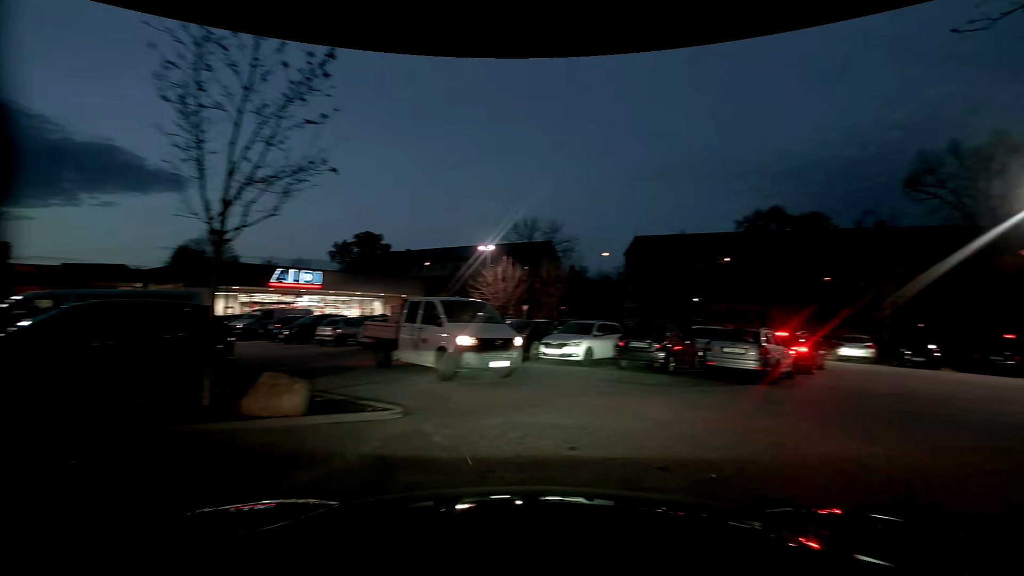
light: Dusk
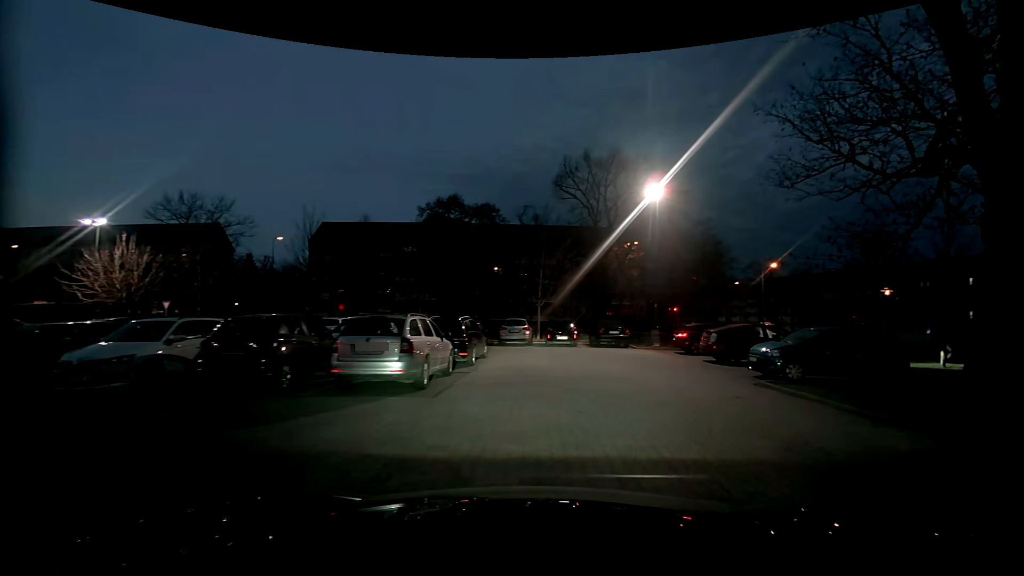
(+1.9, +4.8) m; +34°
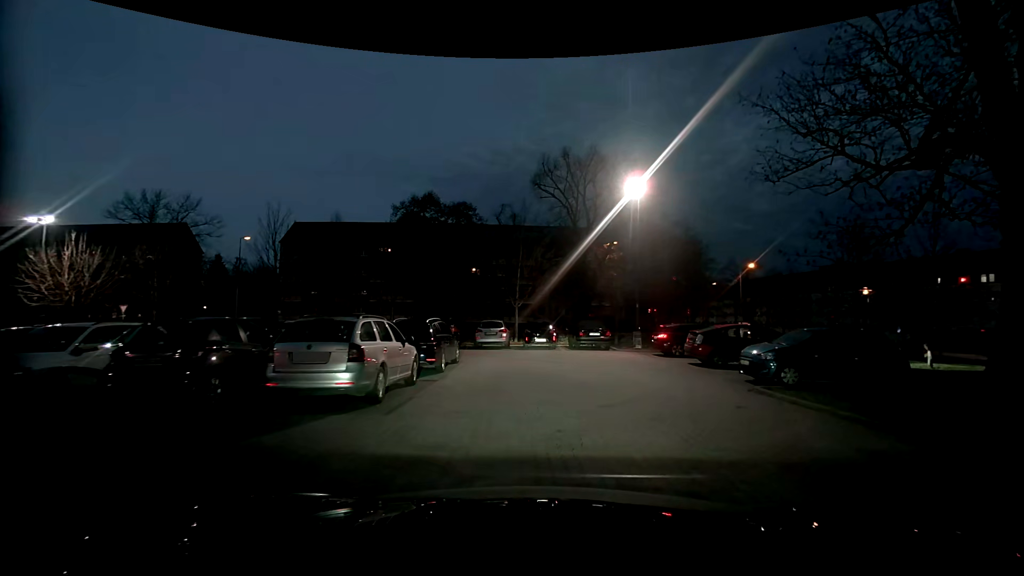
(+0.1, +1.3) m; +5°
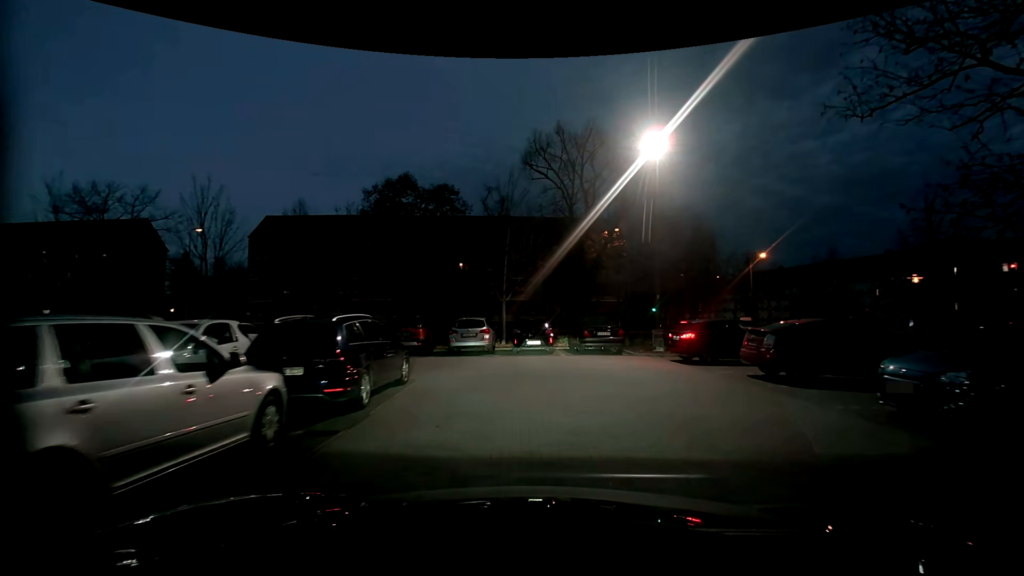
(-0.1, +6.0) m; 0°
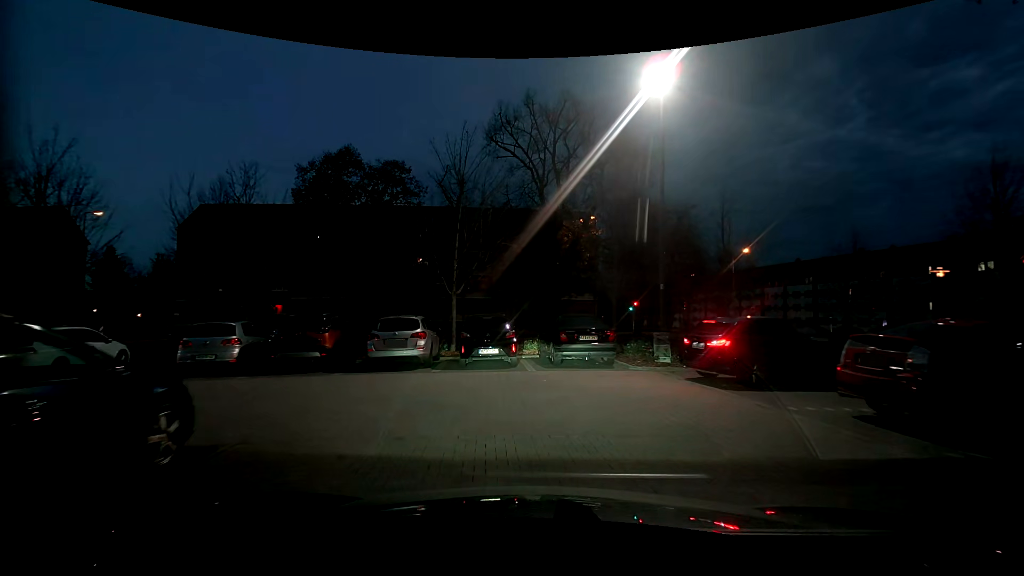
(+0.2, +5.9) m; +2°
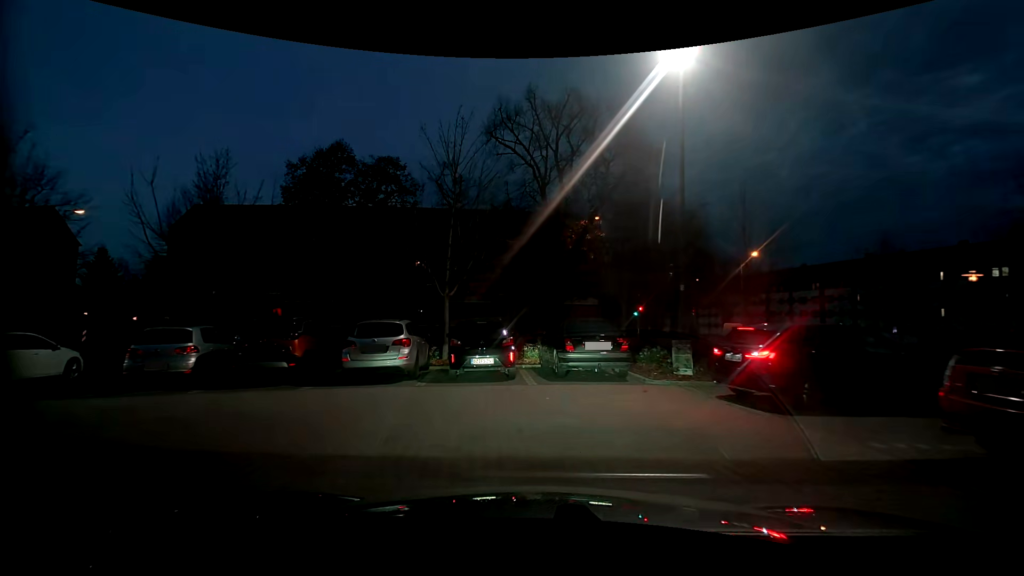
(0.0, +1.8) m; -1°
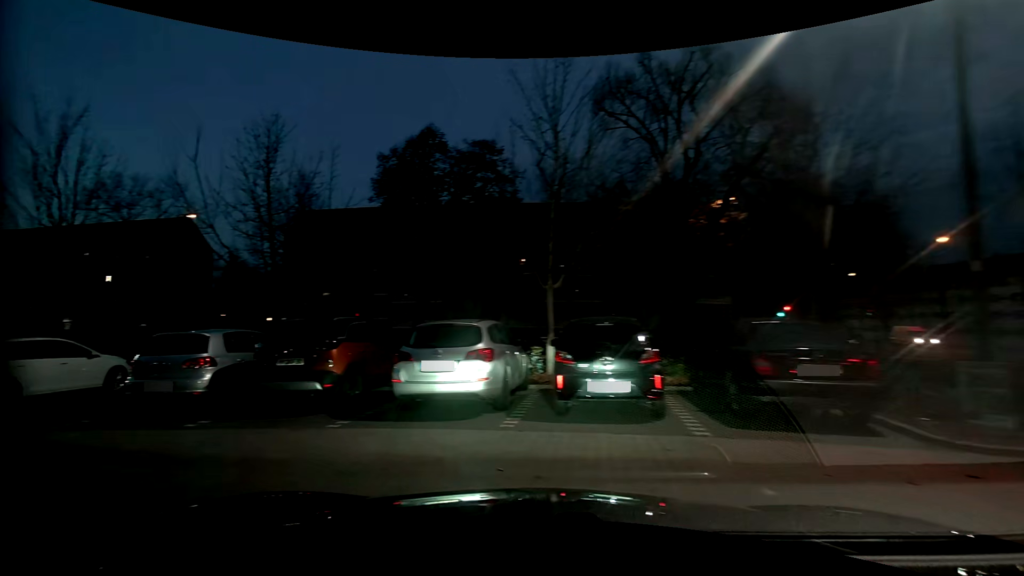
(-0.2, +4.4) m; -11°
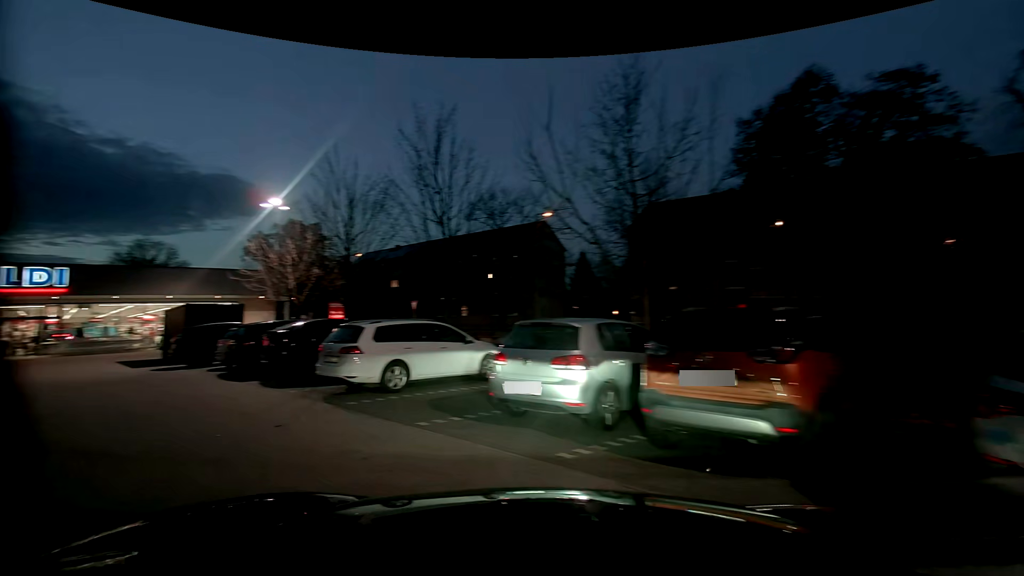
(-1.3, +3.7) m; -39°
